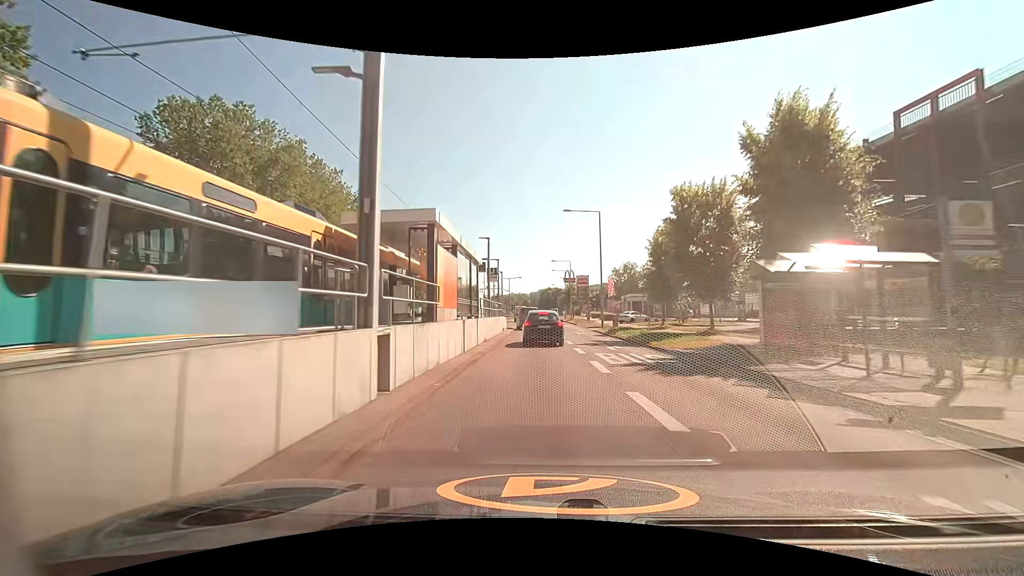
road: secondary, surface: asphalt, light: Day
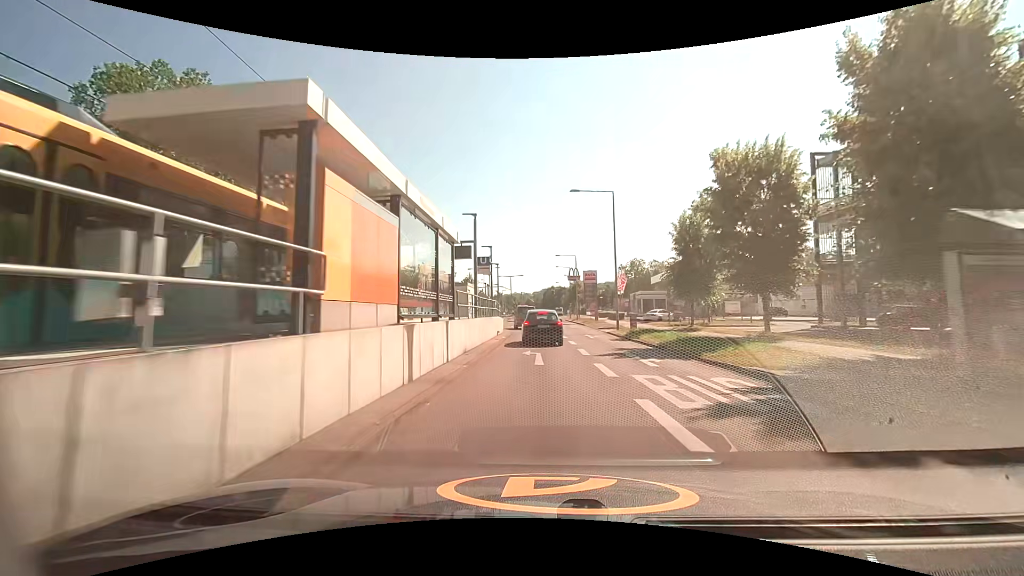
(0.0, +6.7) m; -1°
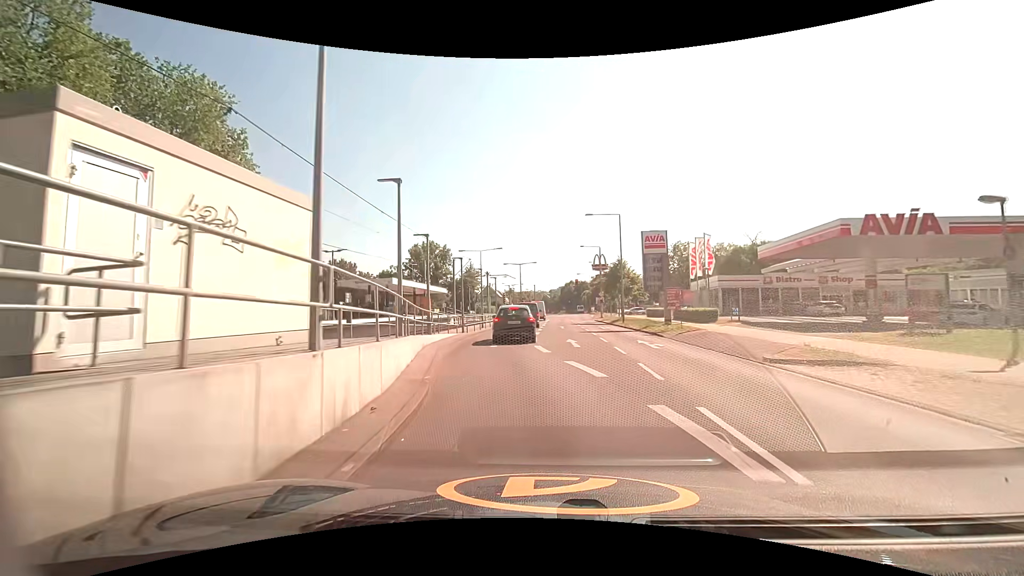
(-0.4, +30.4) m; -2°
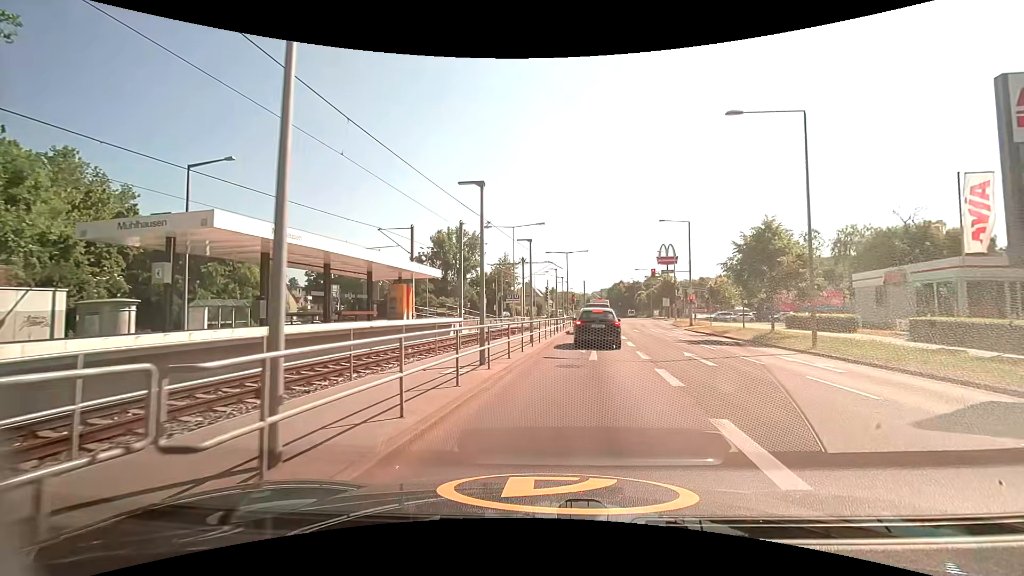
(-1.8, +23.6) m; -5°
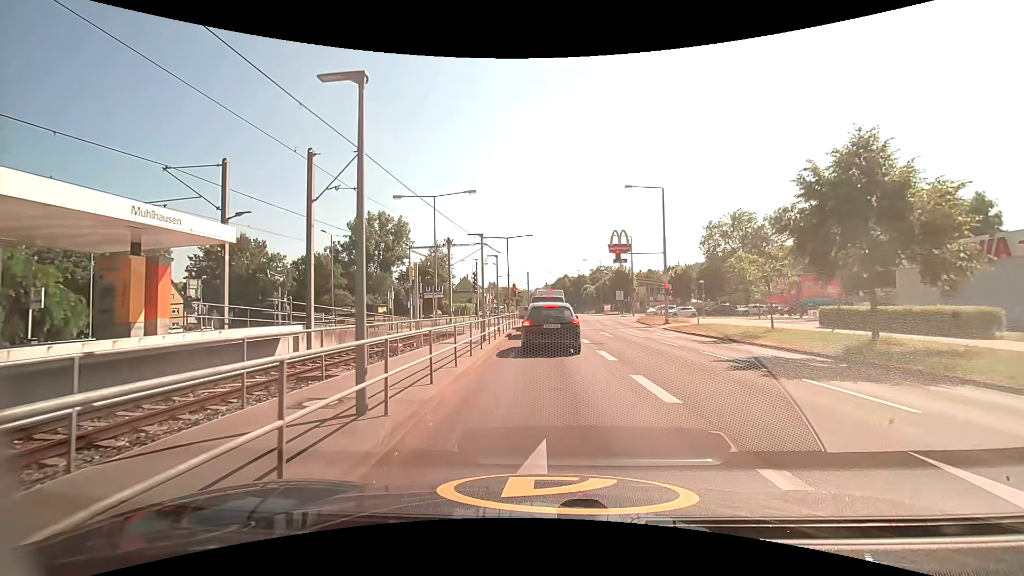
(+0.9, +13.8) m; +7°
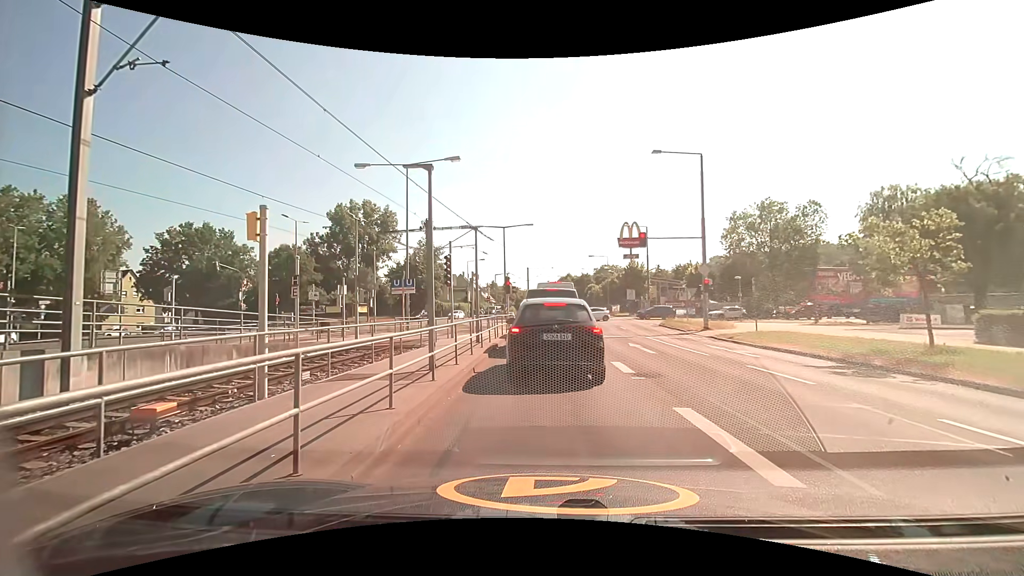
(0.0, +9.0) m; -1°
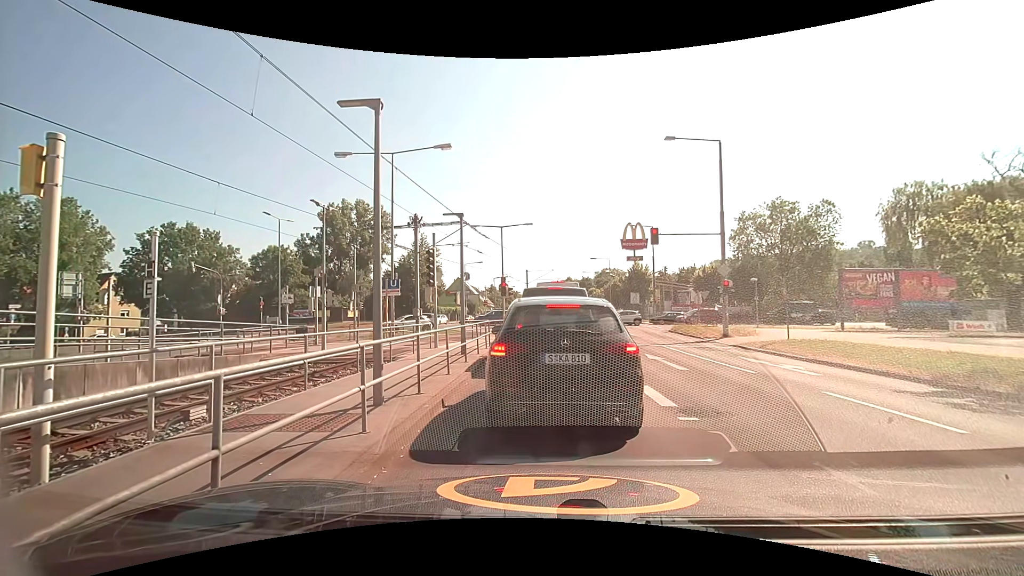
(0.0, +3.1) m; 0°
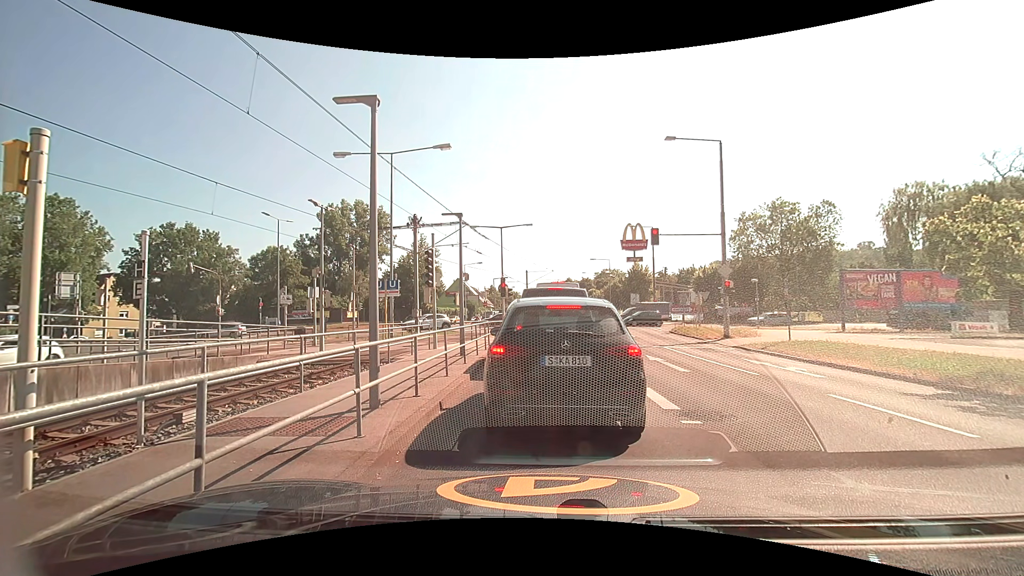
(0.0, +0.2) m; 0°
(0, +10) (0, +20) (+1, +30) (-1, +40) (-8, +47) (-17, +52) (-26, +53) (-36, +53) (-46, +56) (-53, +62) m
